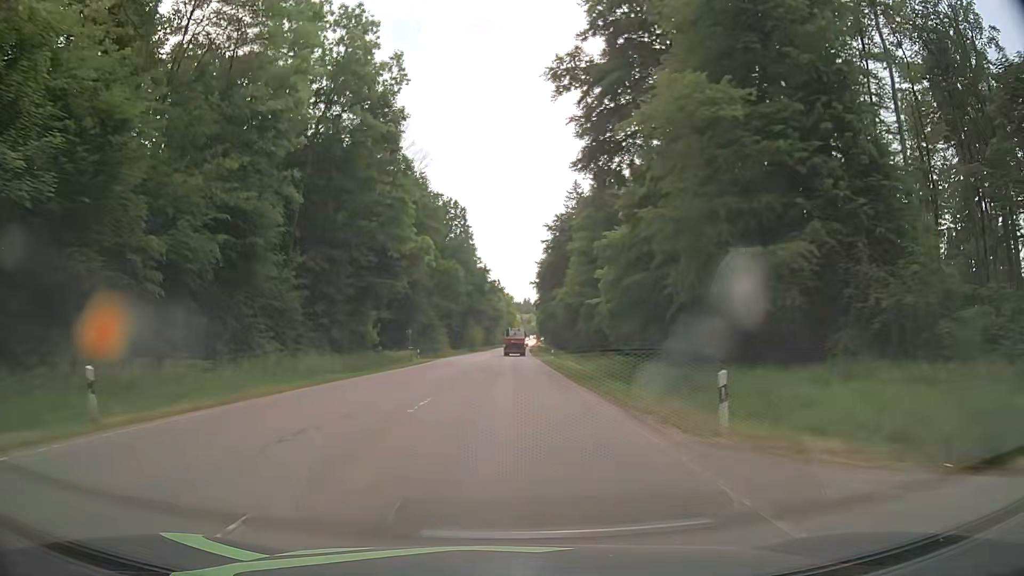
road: secondary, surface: asphalt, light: Day
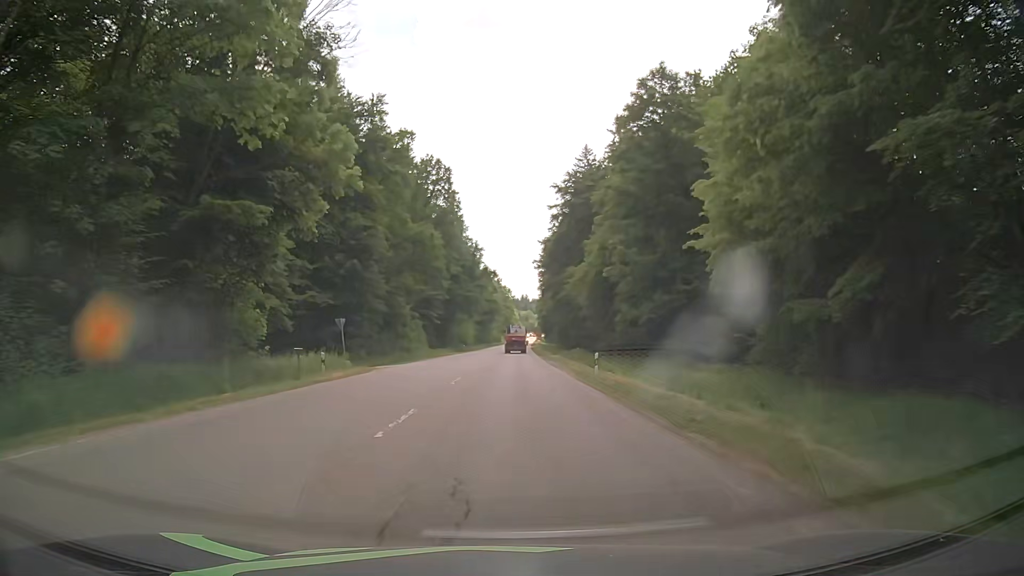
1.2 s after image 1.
(0.0, +27.4) m; 0°
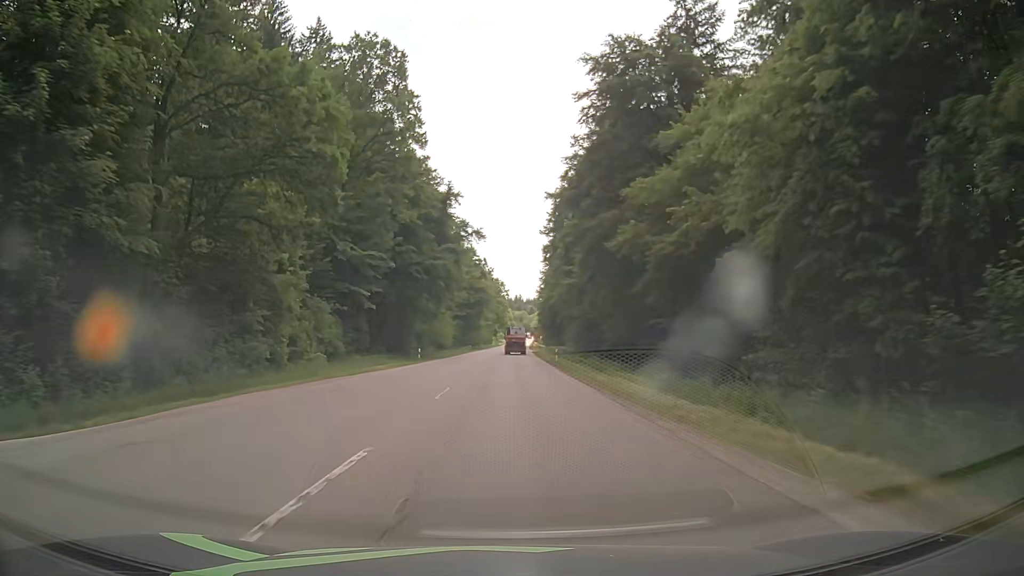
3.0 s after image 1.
(+0.2, +41.3) m; +1°
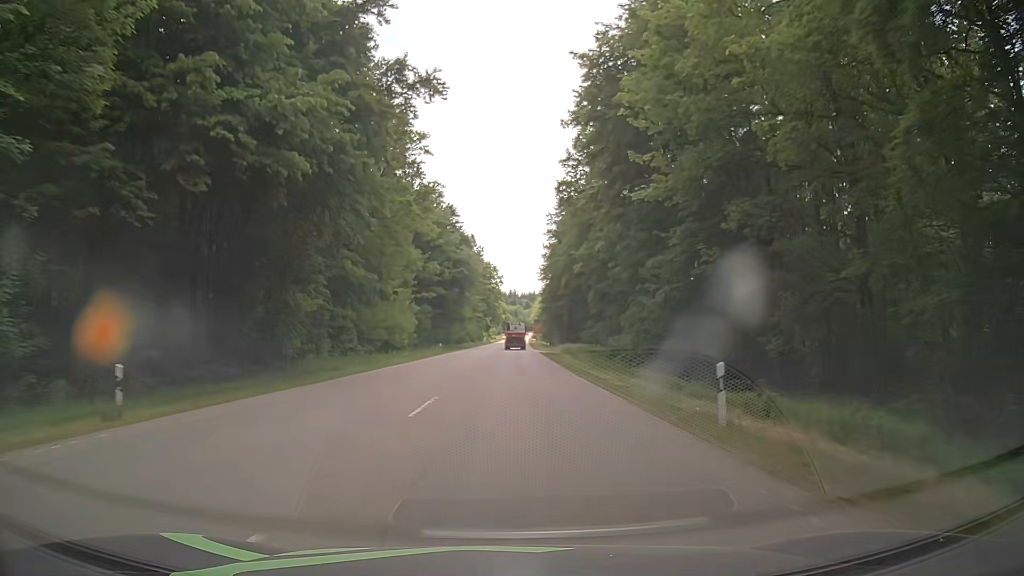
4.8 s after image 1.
(+0.2, +40.0) m; +1°
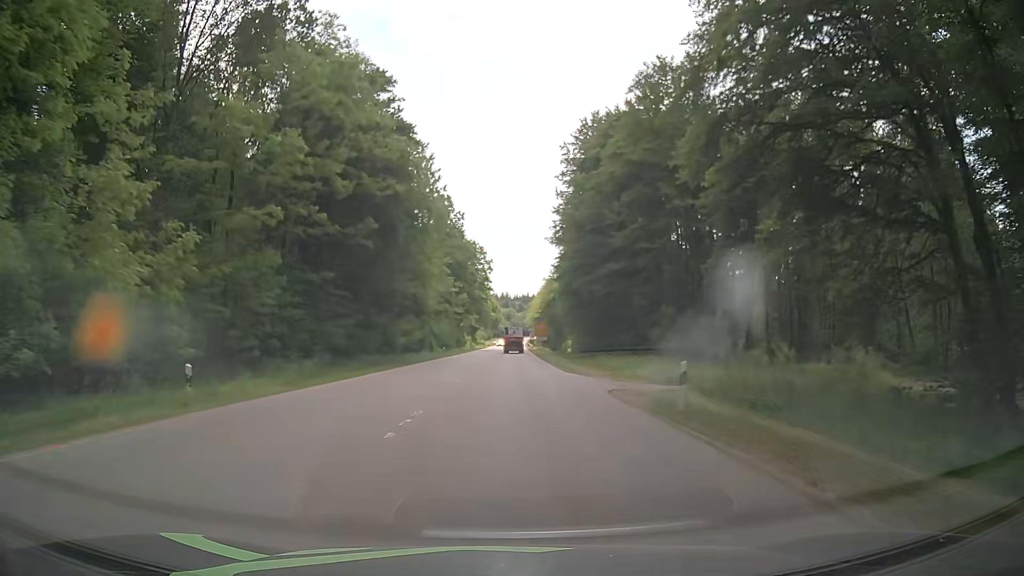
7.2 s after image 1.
(+0.4, +50.8) m; +1°
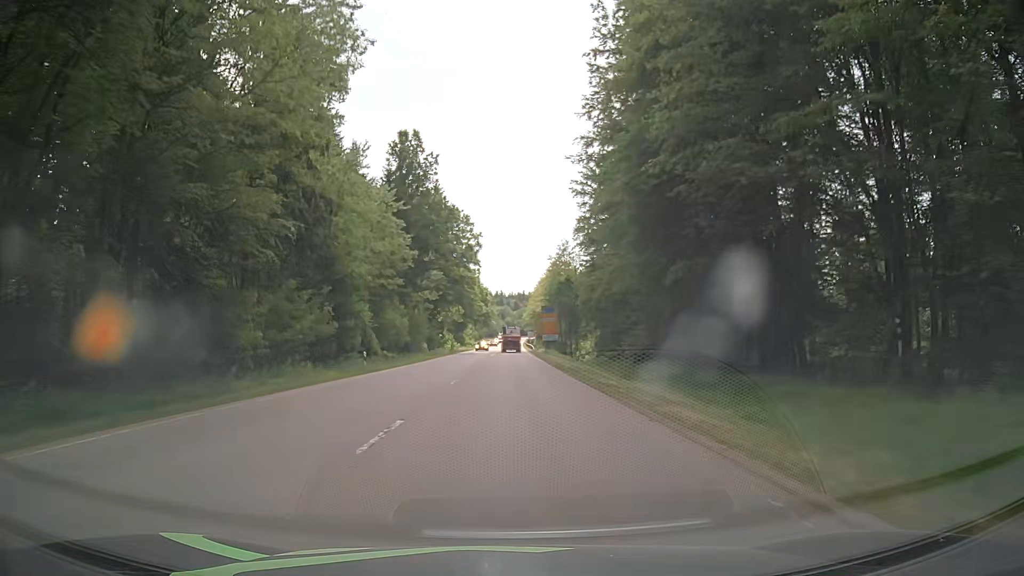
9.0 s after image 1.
(0.0, +37.4) m; +1°
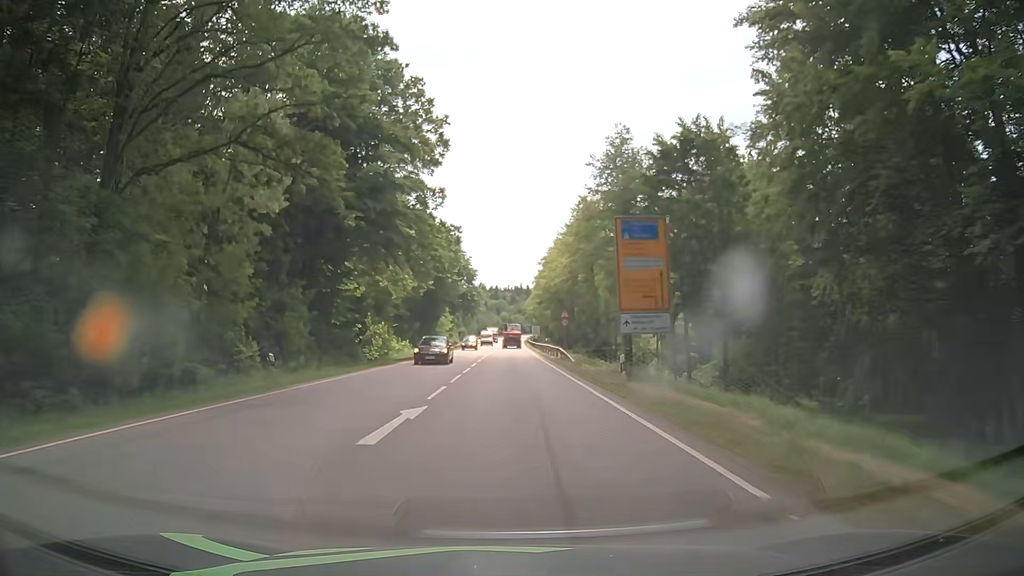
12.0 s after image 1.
(-0.5, +59.5) m; 0°
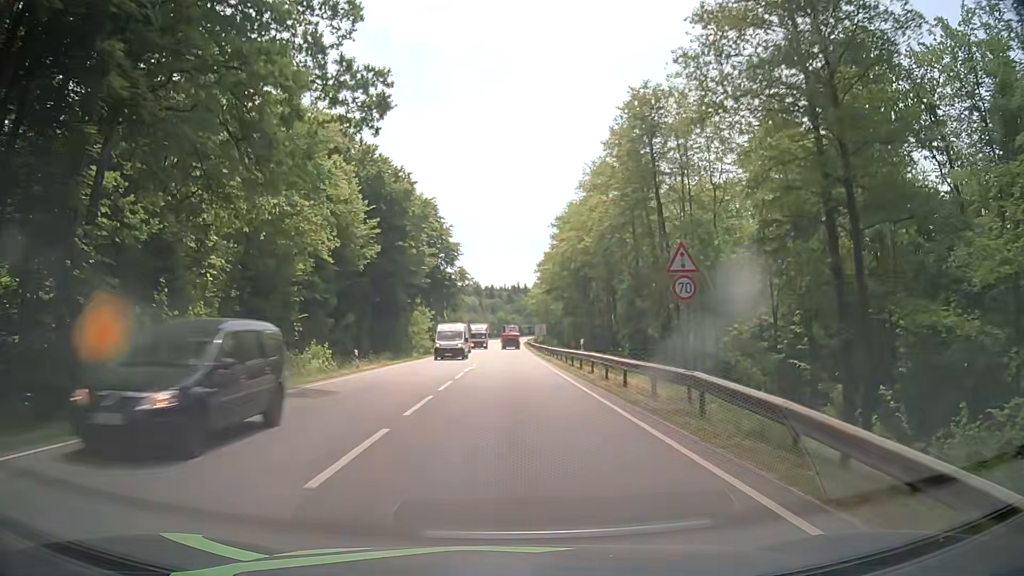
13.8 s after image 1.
(-0.1, +32.7) m; -1°
(0, +10) (0, +20) (0, +30) (0, +40) (0, +50) (+1, +60) (+1, +70) (+1, +80) (+1, +90) (+1, +100) m
